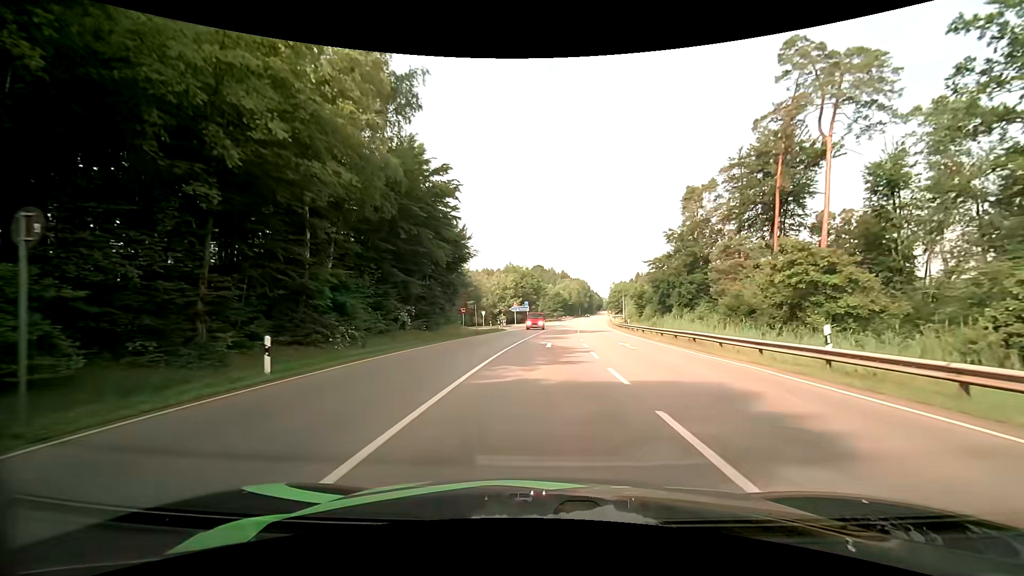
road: secondary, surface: asphalt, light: Day
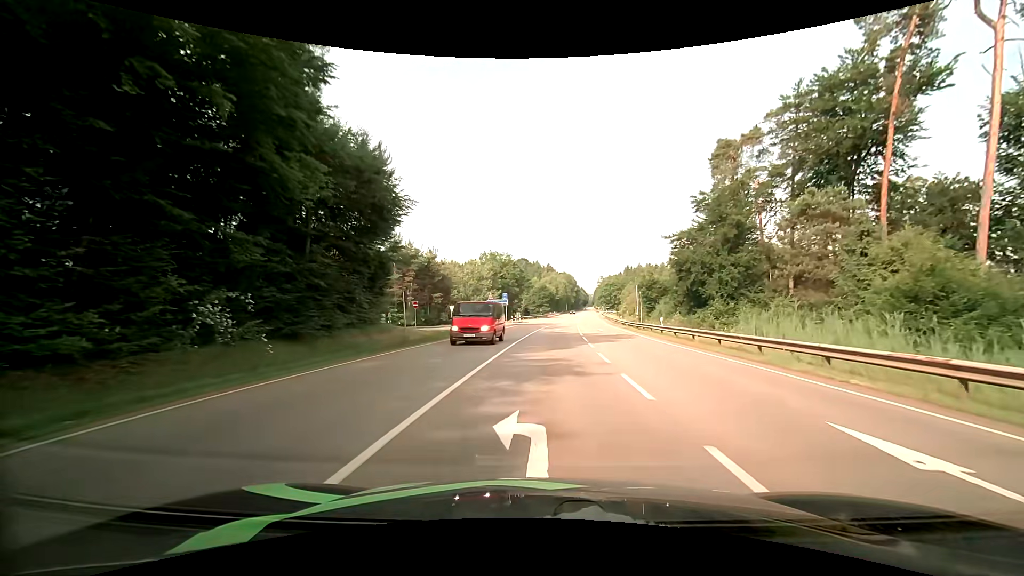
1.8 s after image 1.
(+0.3, +20.0) m; +2°
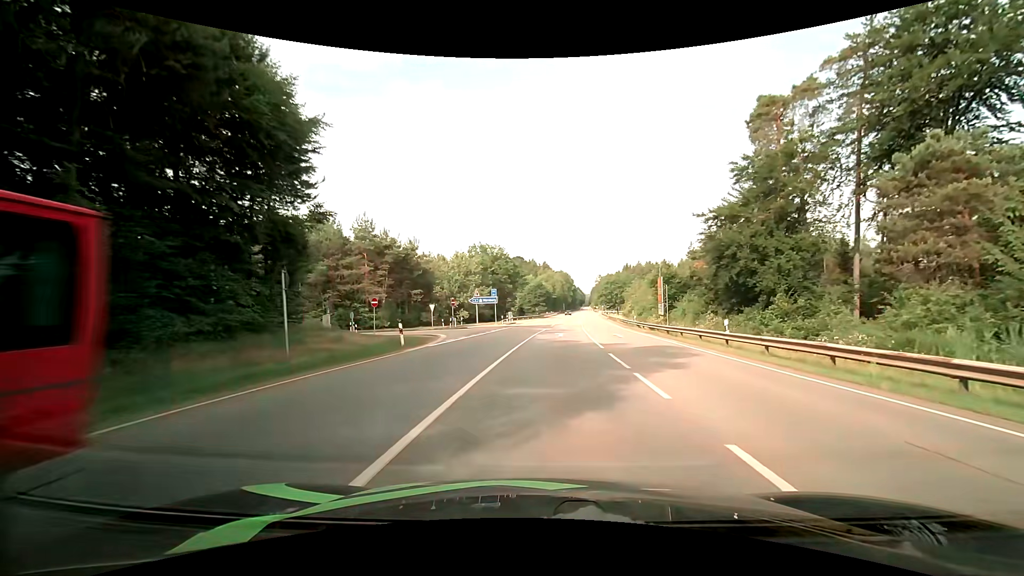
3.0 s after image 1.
(+0.1, +11.7) m; 0°
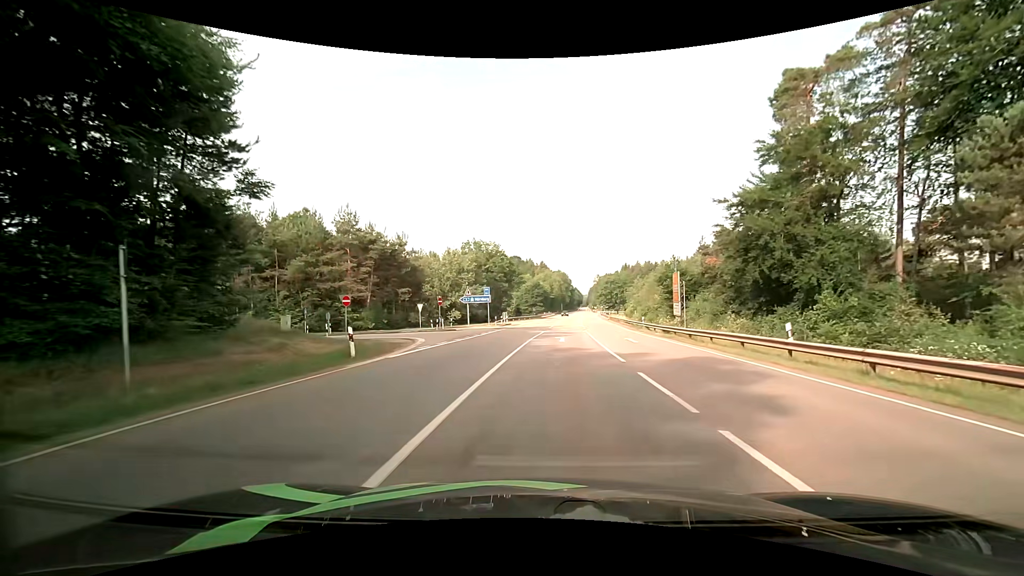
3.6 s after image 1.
(0.0, +5.3) m; +1°
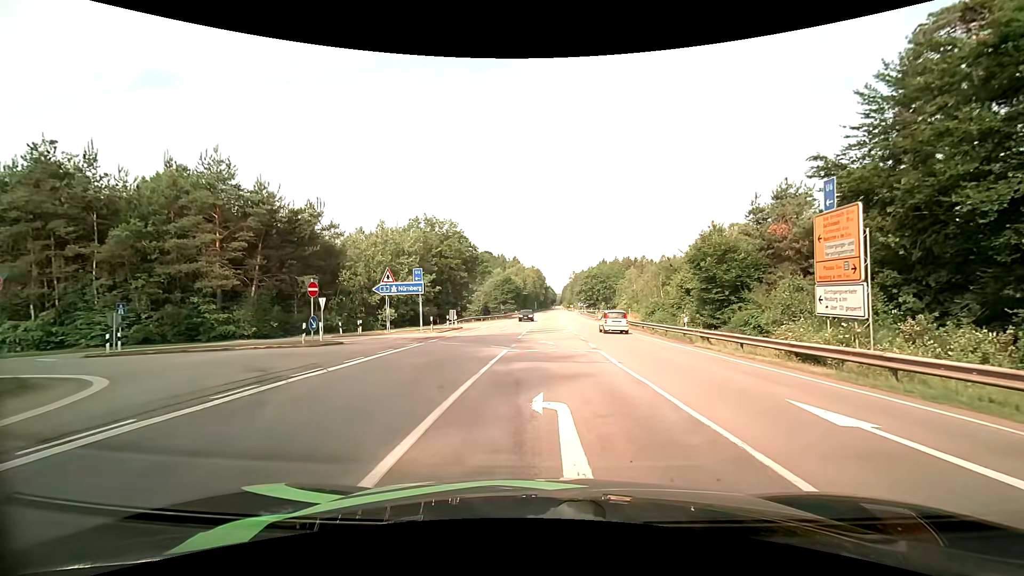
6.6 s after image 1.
(+0.5, +20.9) m; +3°
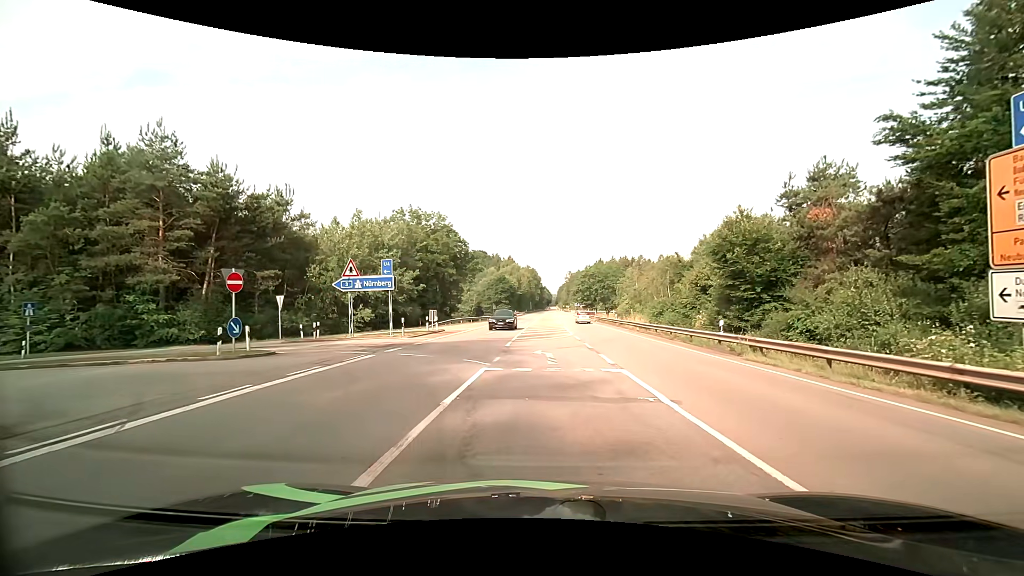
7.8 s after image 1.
(0.0, +5.7) m; 0°
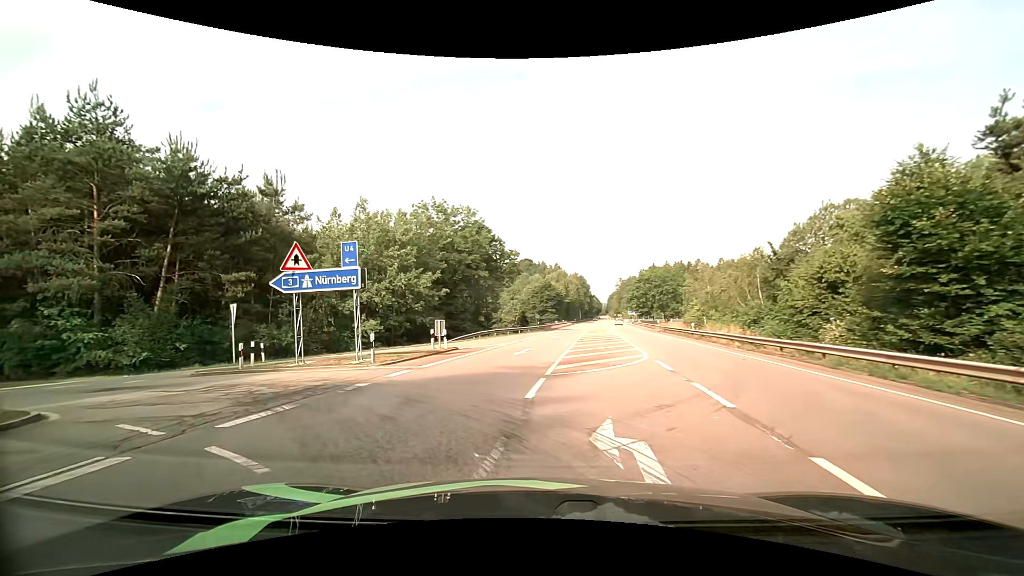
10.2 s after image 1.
(+0.1, +11.1) m; -6°
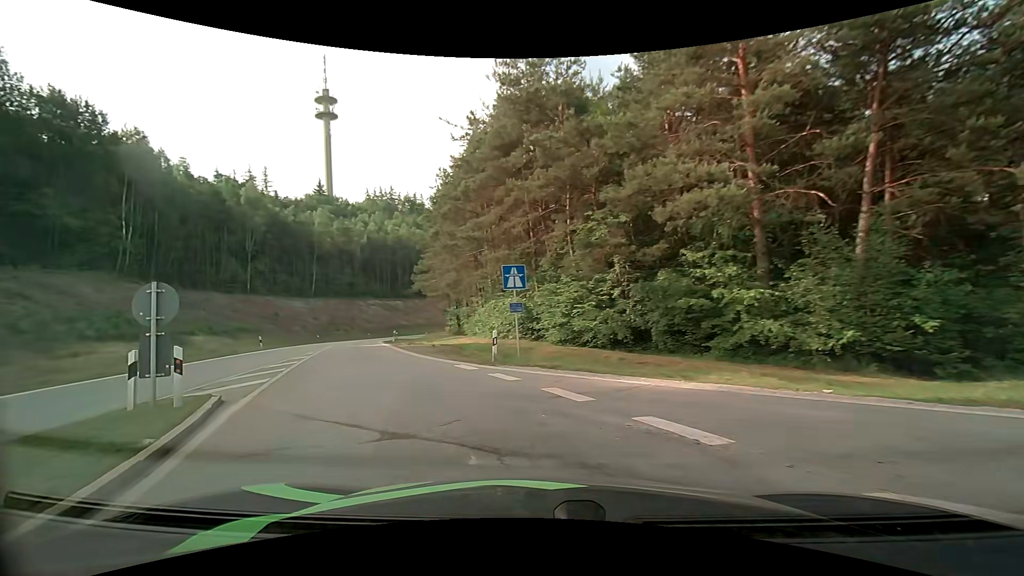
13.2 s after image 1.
(-9.7, +14.6) m; -66°
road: motorway_link
(-2, +10) (-6, +19) (-10, +28) (-14, +37) (-18, +47) (-21, +56) (-23, +66) (-25, +76) (-26, +86) (-25, +96) m
